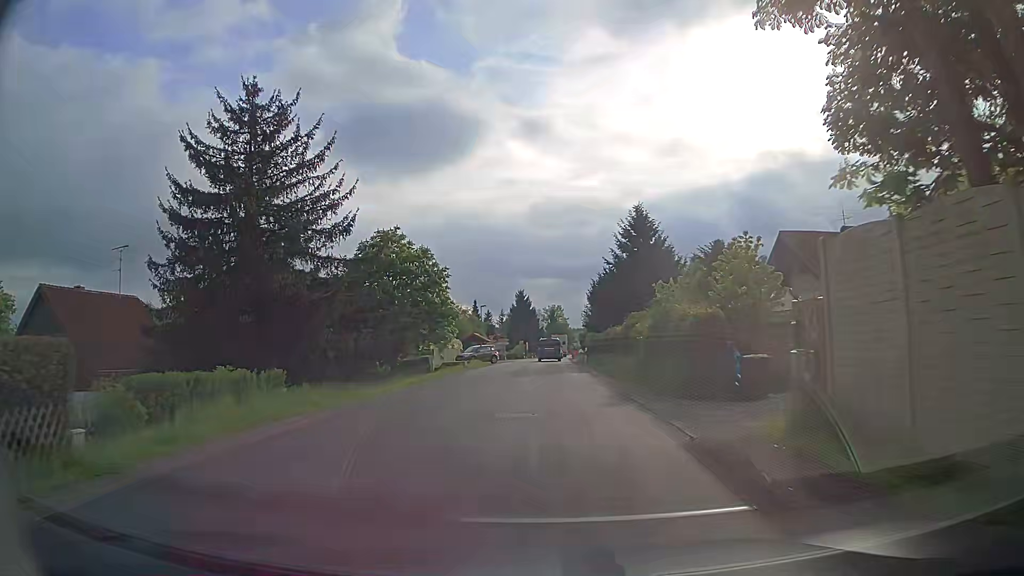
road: secondary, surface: asphalt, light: Day
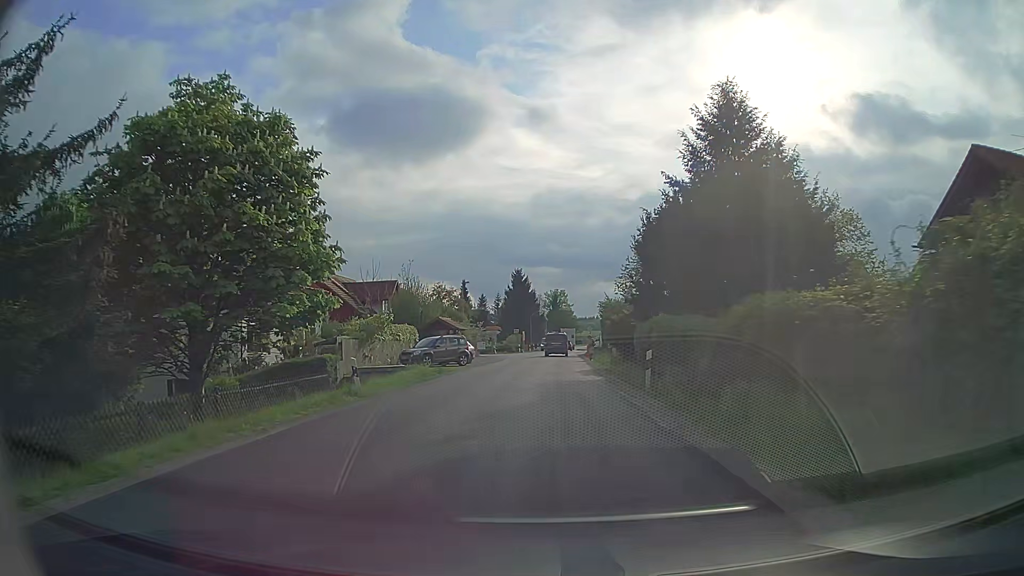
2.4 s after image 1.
(0.0, +23.2) m; 0°
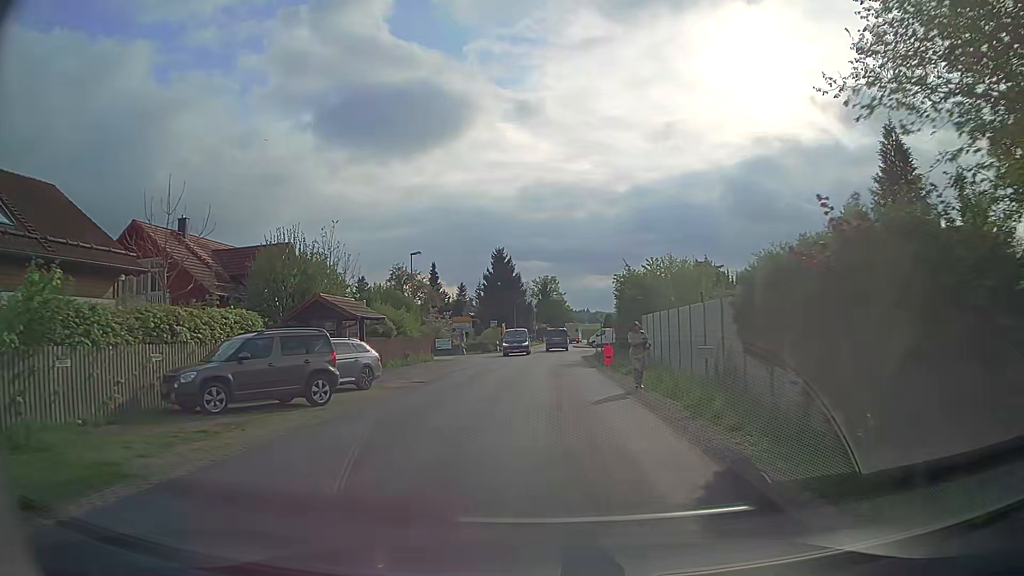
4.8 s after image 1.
(+0.2, +22.6) m; +1°
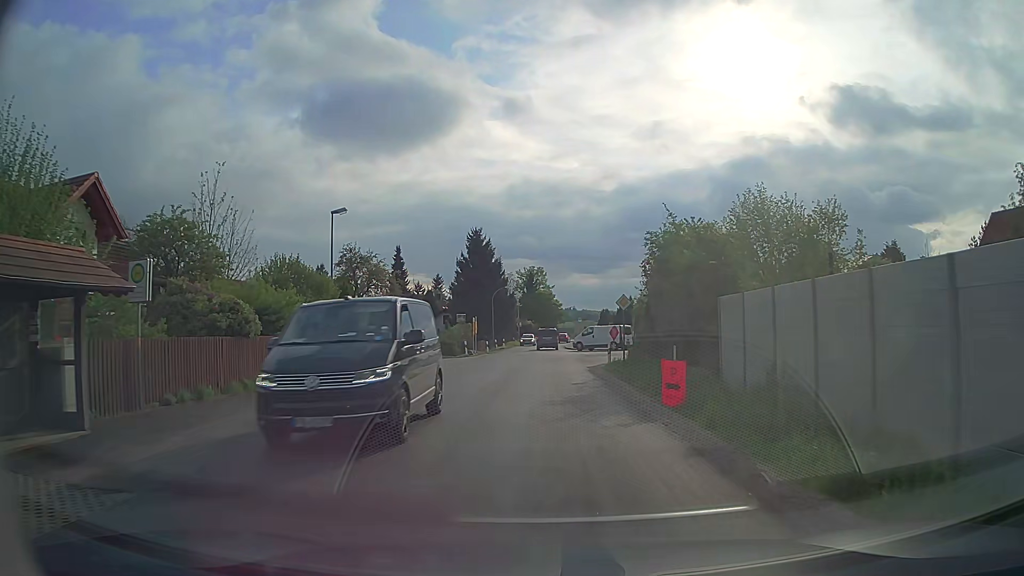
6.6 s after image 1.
(+0.1, +16.7) m; +1°
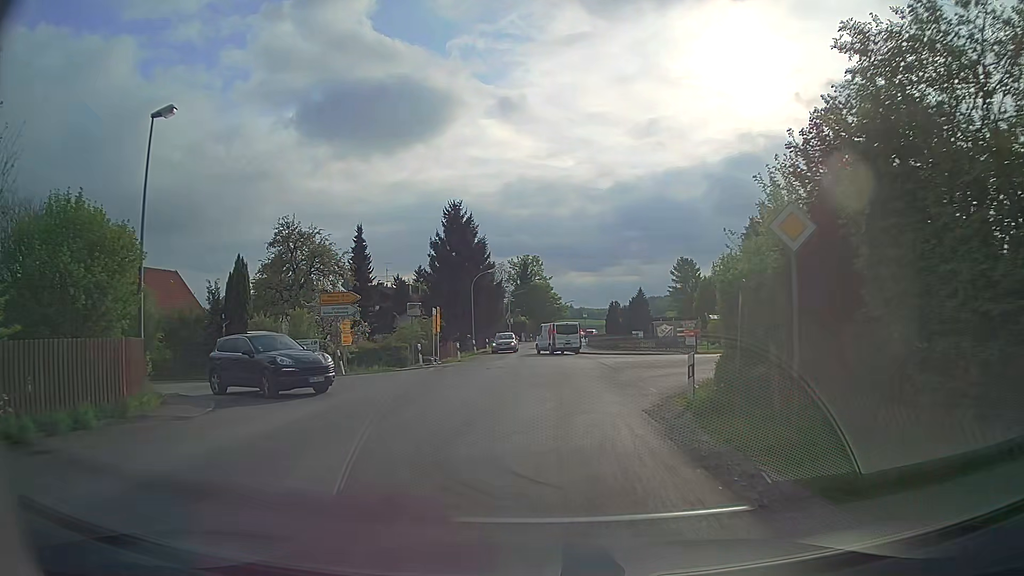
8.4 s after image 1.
(+0.1, +16.8) m; 0°
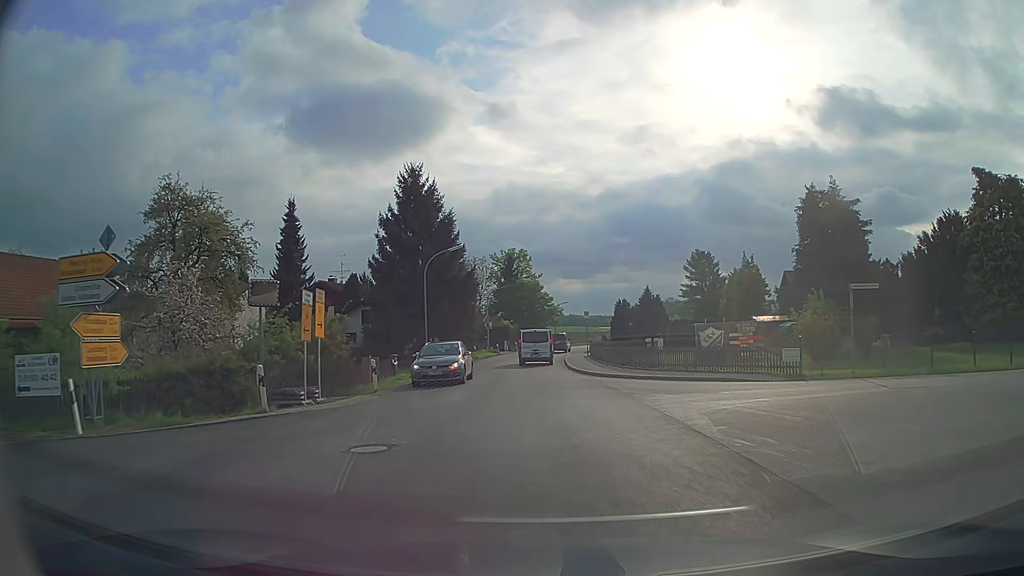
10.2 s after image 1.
(+0.1, +17.2) m; 0°
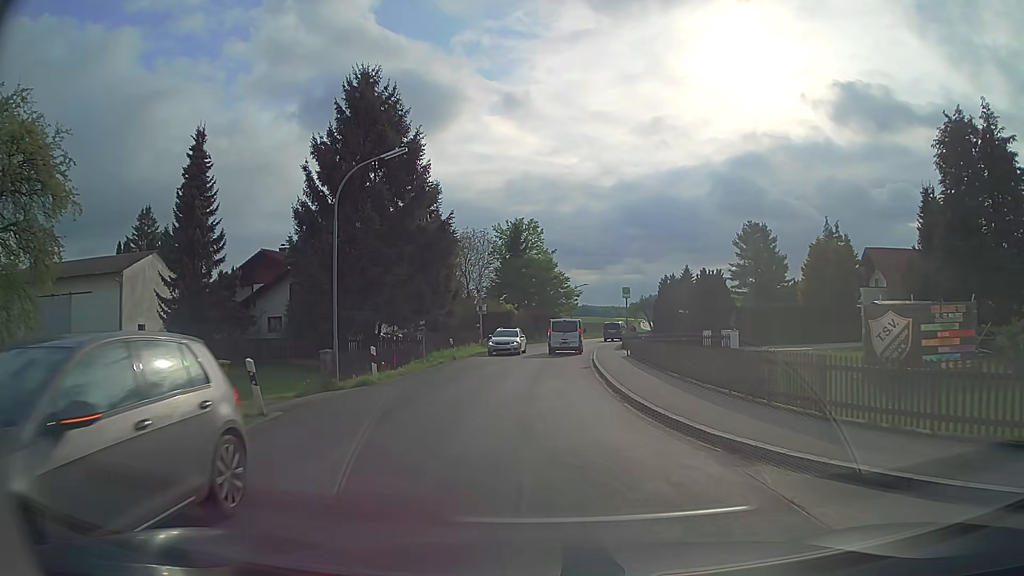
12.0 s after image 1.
(0.0, +17.7) m; 0°
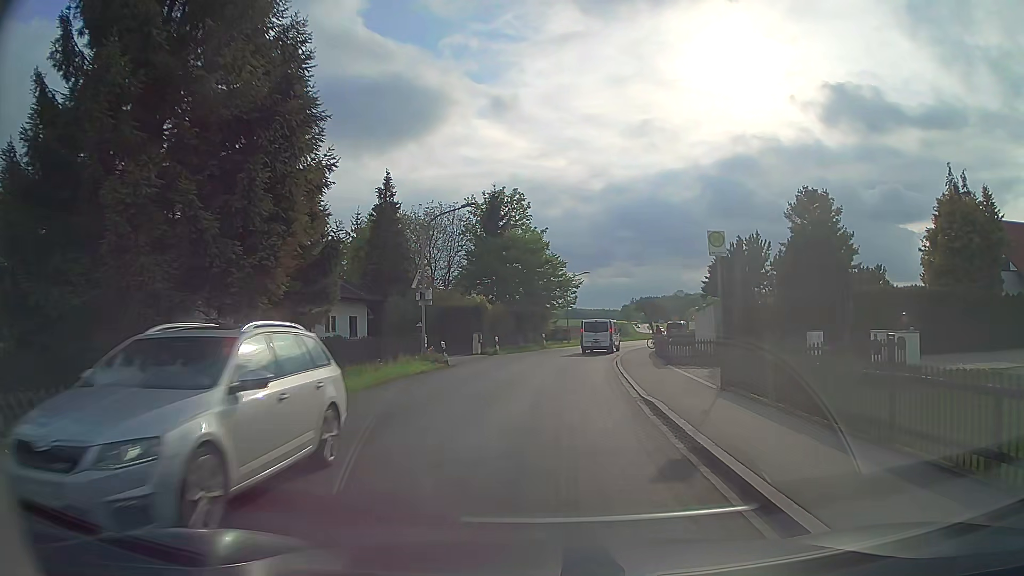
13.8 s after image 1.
(0.0, +18.5) m; +1°
(0, +10) (0, +20) (+1, +30) (+3, +40) (+5, +50) (+8, +59) (+12, +68) (+16, +77) (+20, +87) (+23, +96) m
